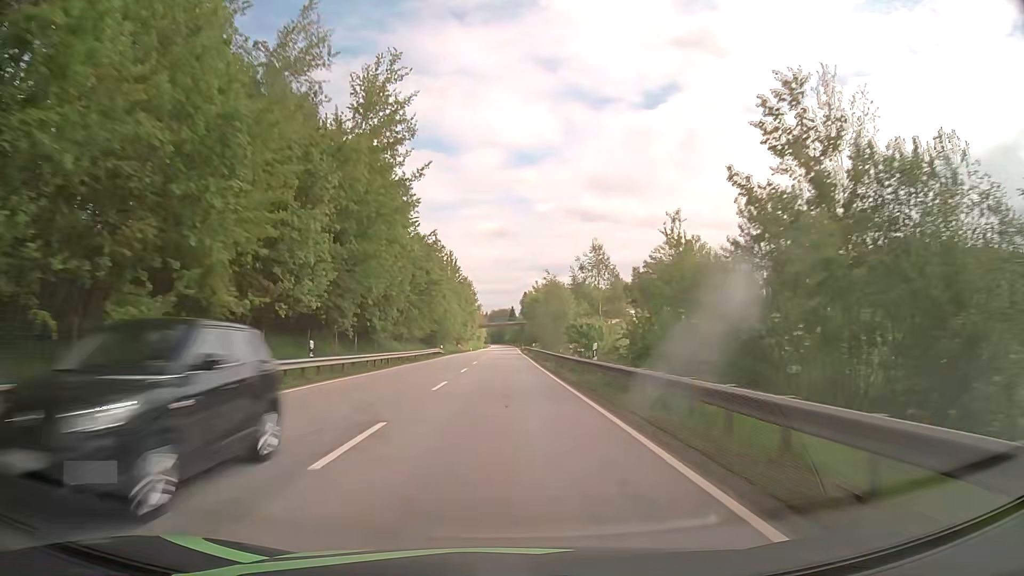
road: primary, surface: asphalt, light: Day
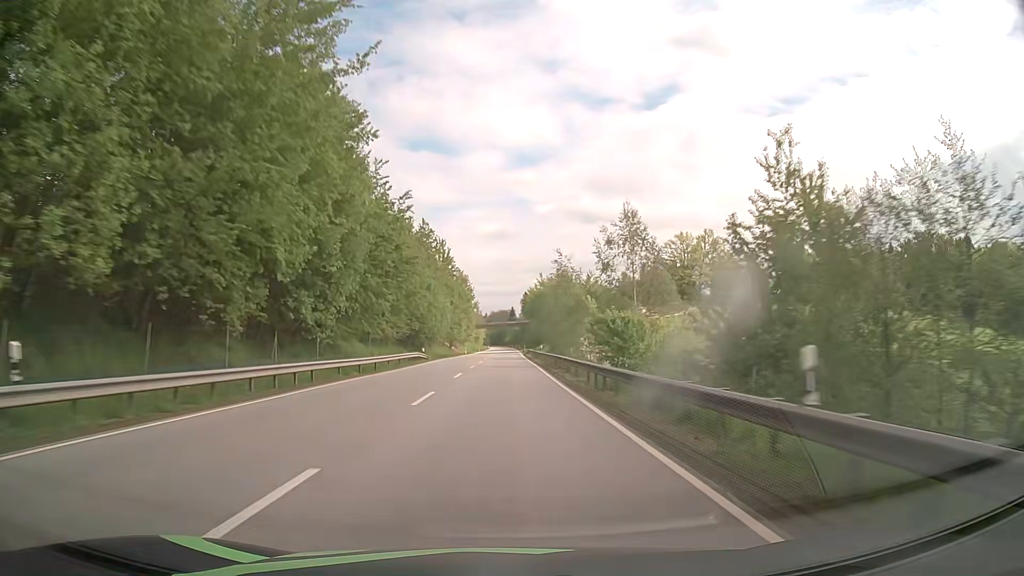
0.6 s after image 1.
(0.0, +15.8) m; 0°
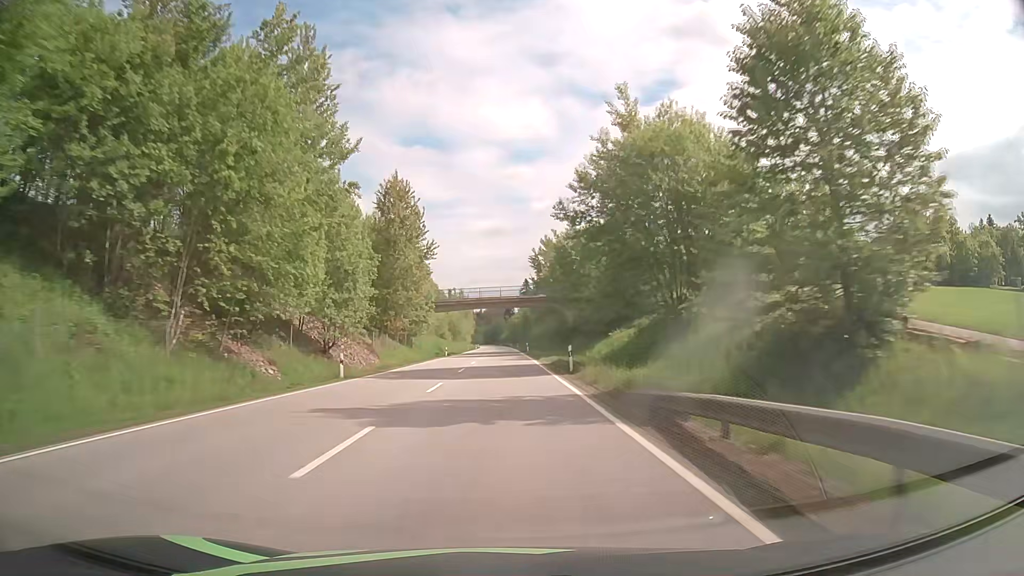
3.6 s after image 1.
(+0.3, +79.6) m; 0°
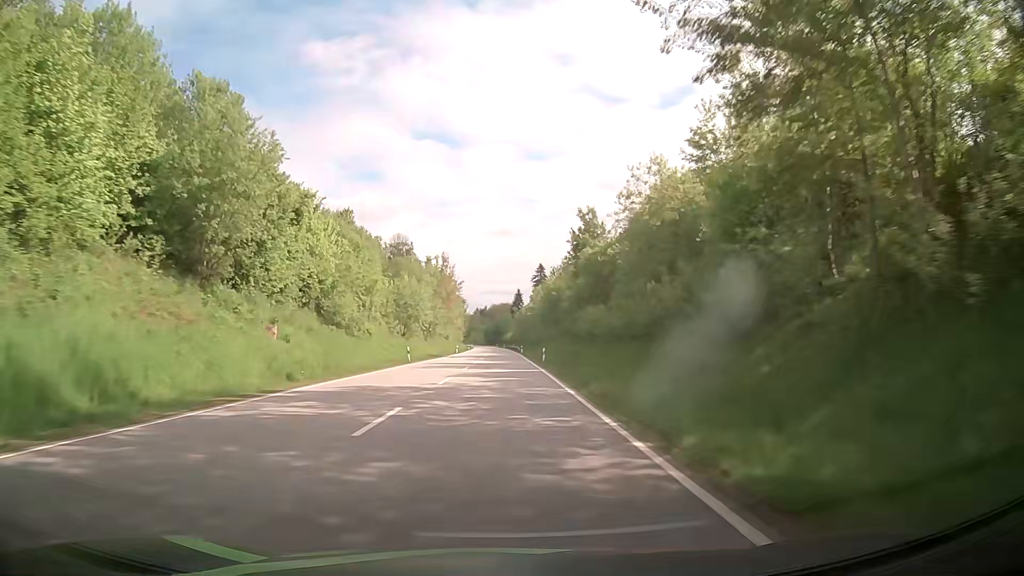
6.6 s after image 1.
(0.0, +80.2) m; -1°
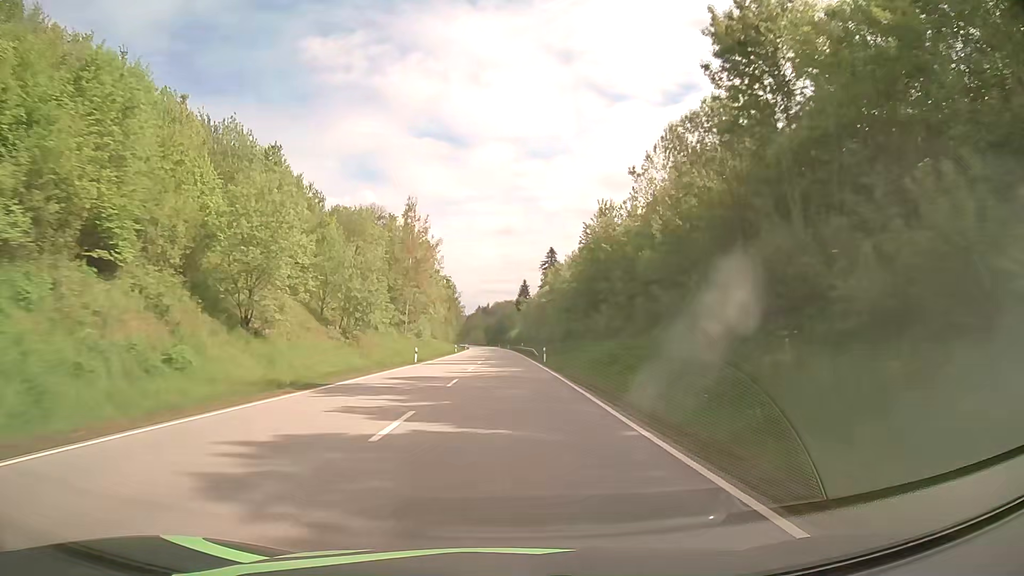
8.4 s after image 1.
(-0.5, +48.1) m; 0°
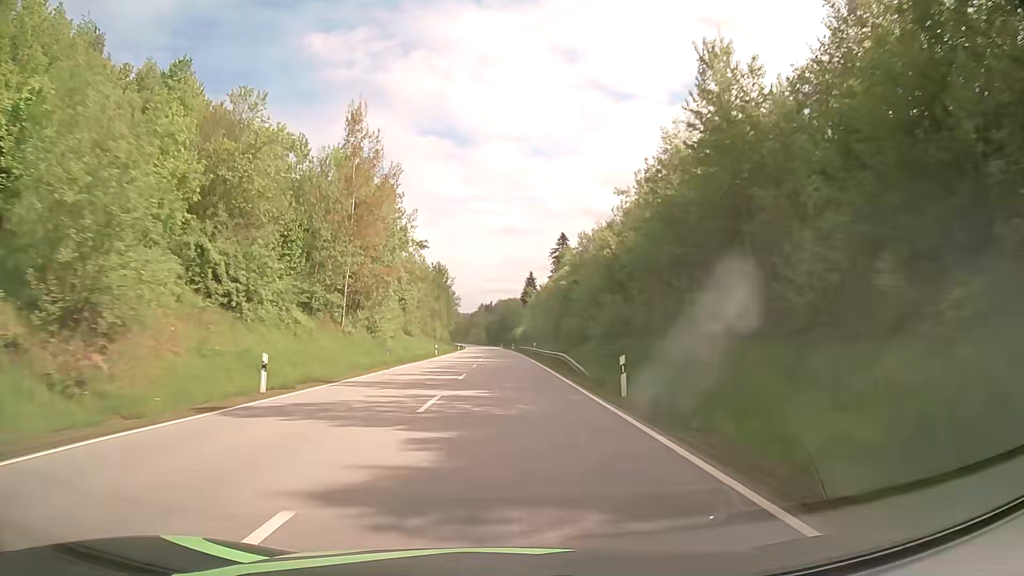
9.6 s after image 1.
(-0.1, +31.8) m; 0°
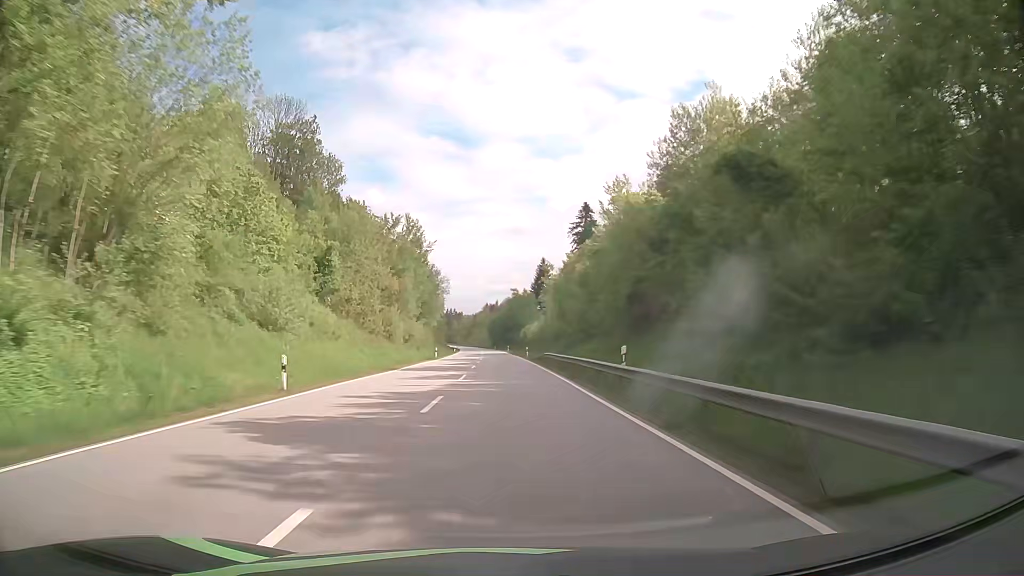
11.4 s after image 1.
(-0.3, +47.4) m; -1°
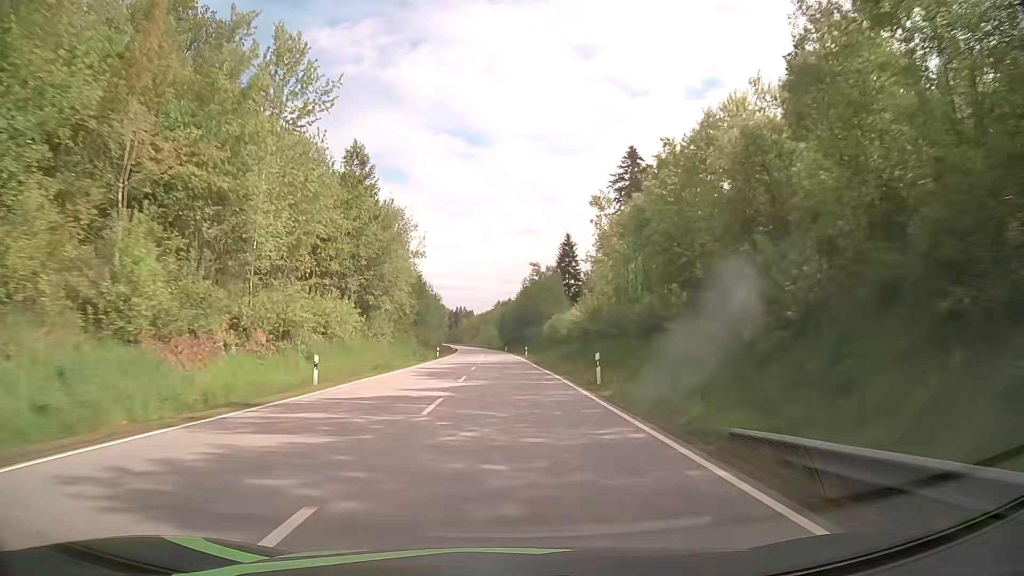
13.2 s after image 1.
(-0.2, +47.5) m; -1°
(0, +10) (0, +20) (0, +30) (0, +40) (0, +50) (-1, +60) (-1, +70) (-1, +80) (-1, +90) (-2, +100) m
